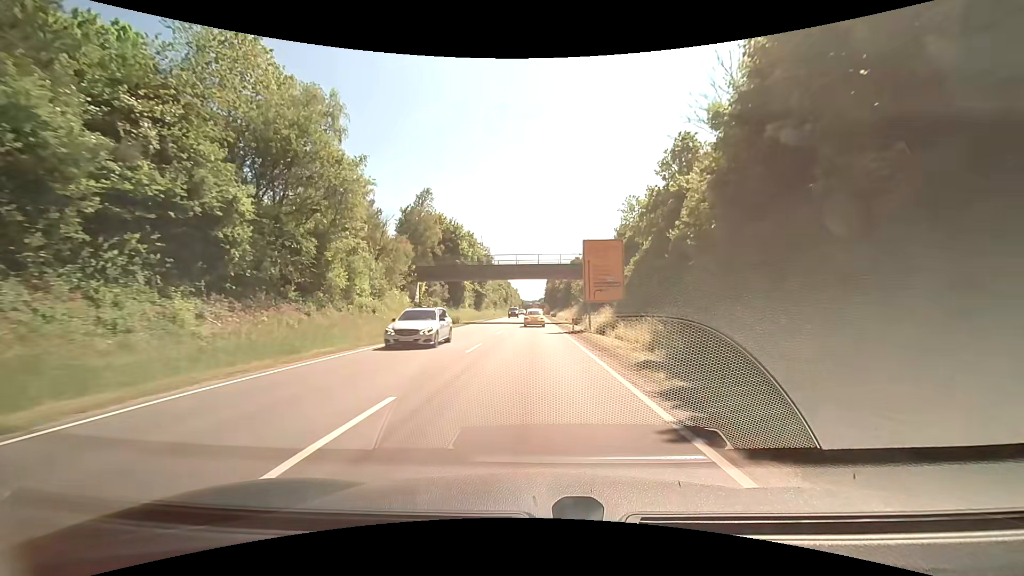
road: primary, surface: asphalt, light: Day
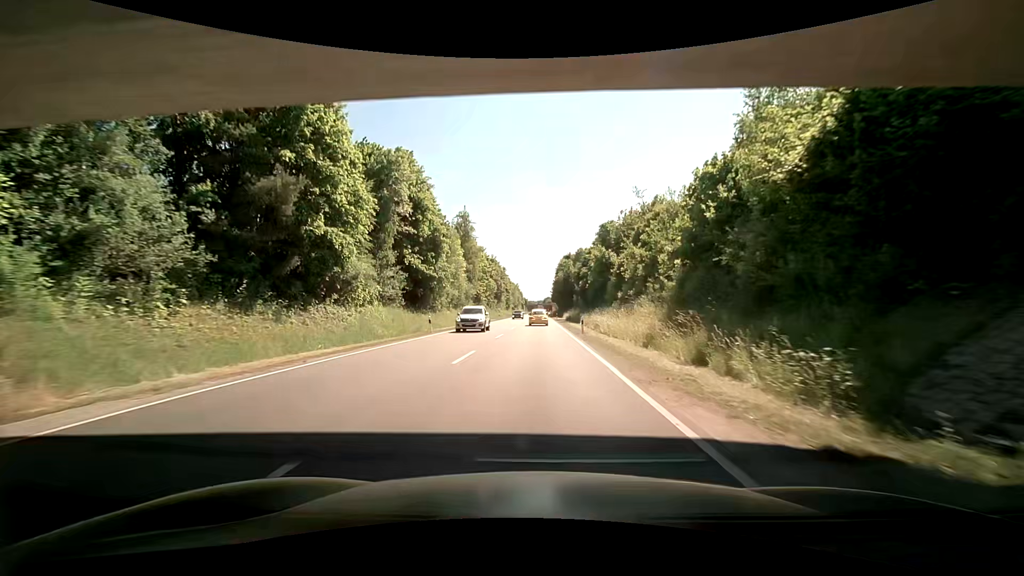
(0.0, +52.0) m; -1°
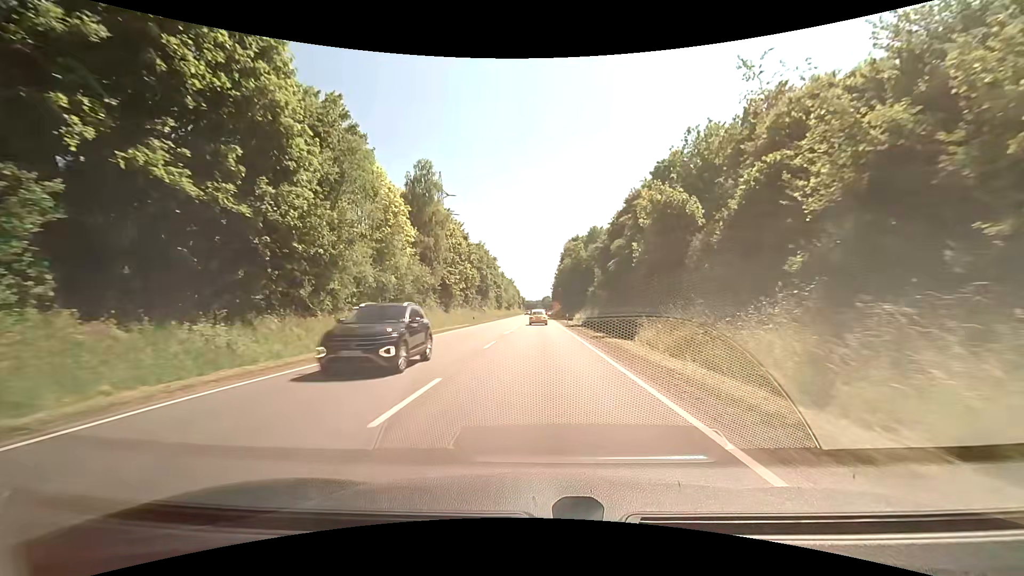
(+0.2, +31.2) m; +1°
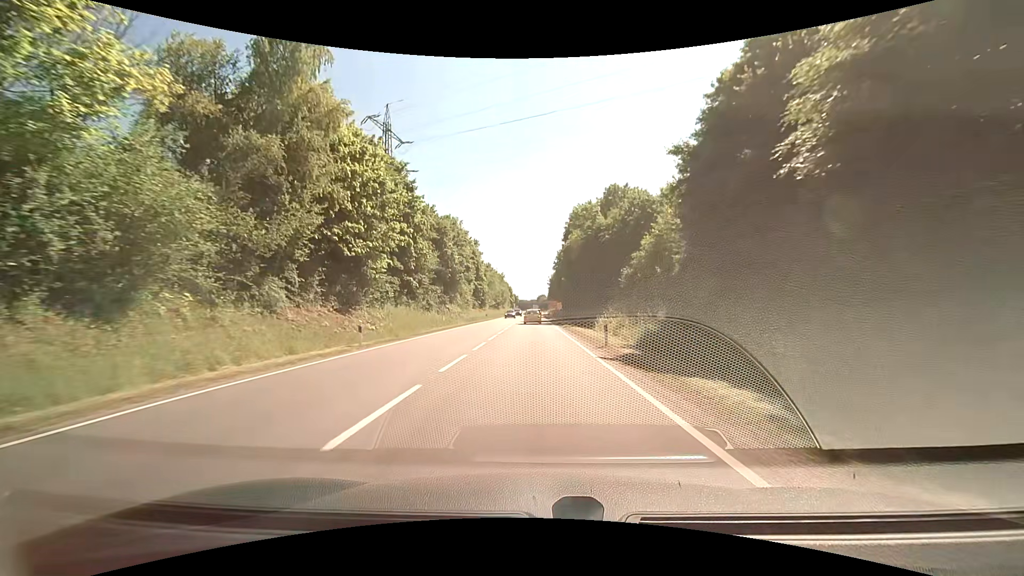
(-0.1, +31.4) m; 0°
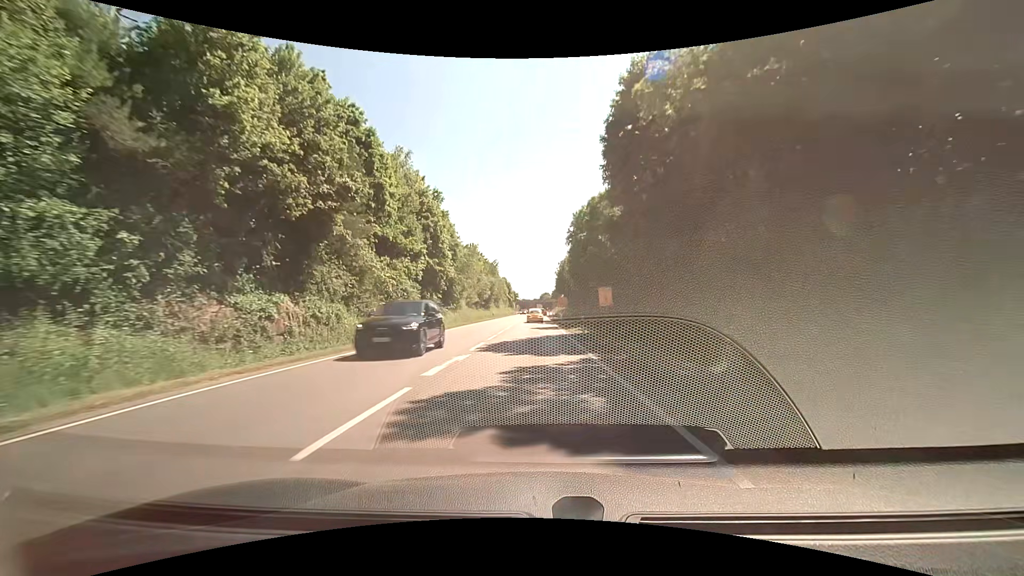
(+0.1, +42.5) m; 0°
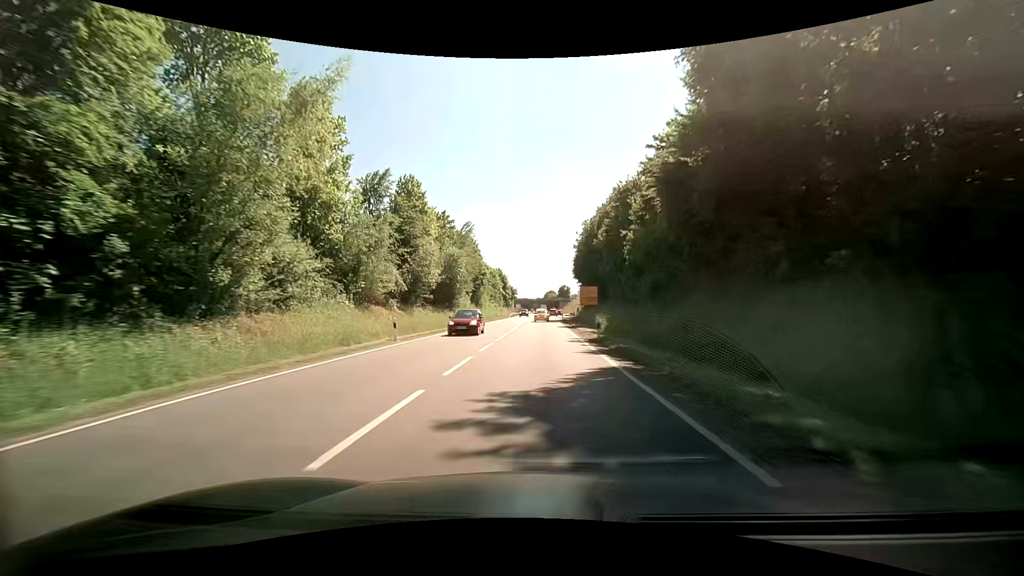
(-0.7, +54.6) m; -2°
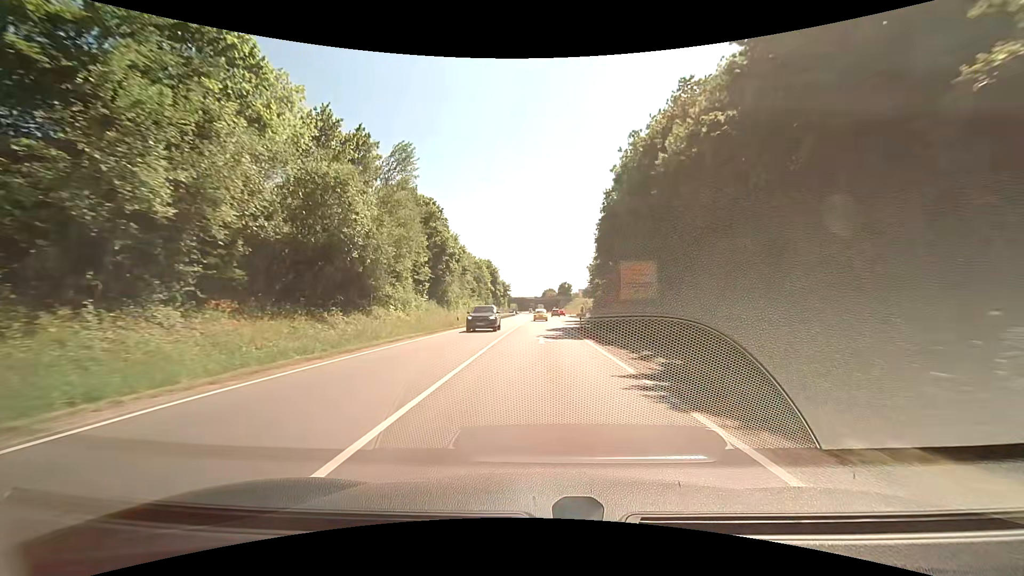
(+0.3, +33.4) m; +2°
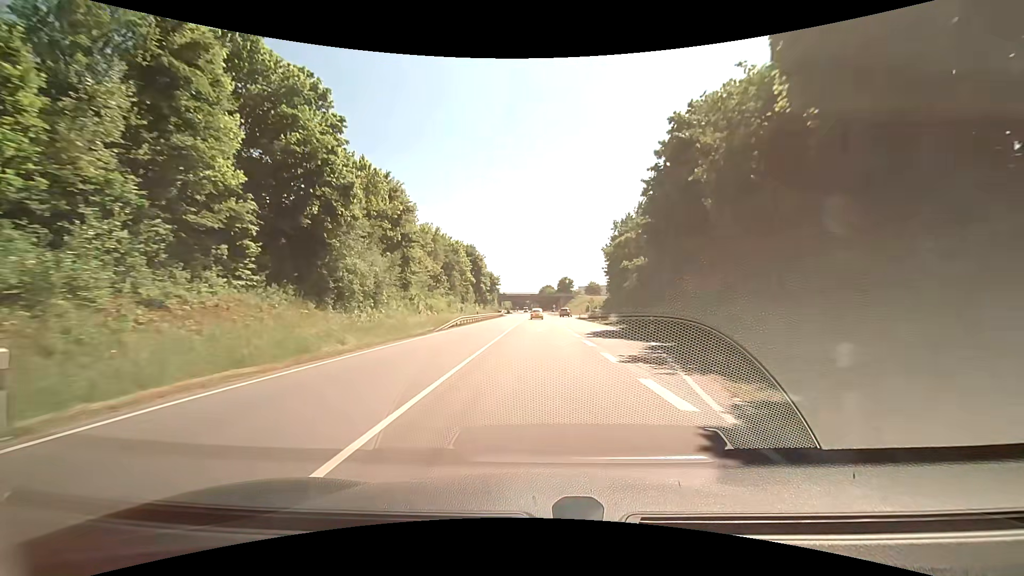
(+0.2, +33.9) m; 0°
(0, +10) (0, +20) (0, +30) (0, +40) (0, +50) (0, +60) (0, +70) (0, +80) (0, +90) (0, +100) m
